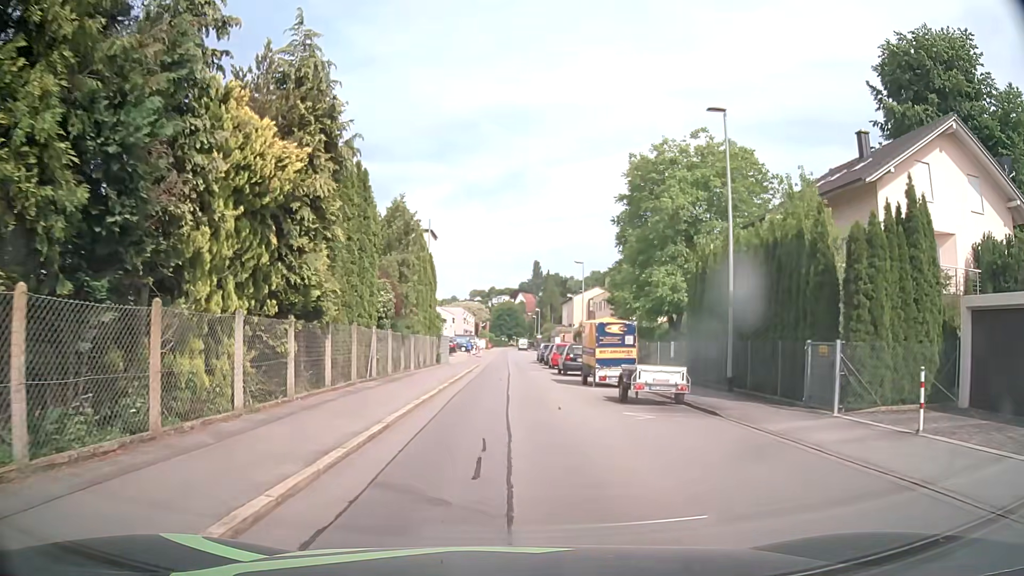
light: Day
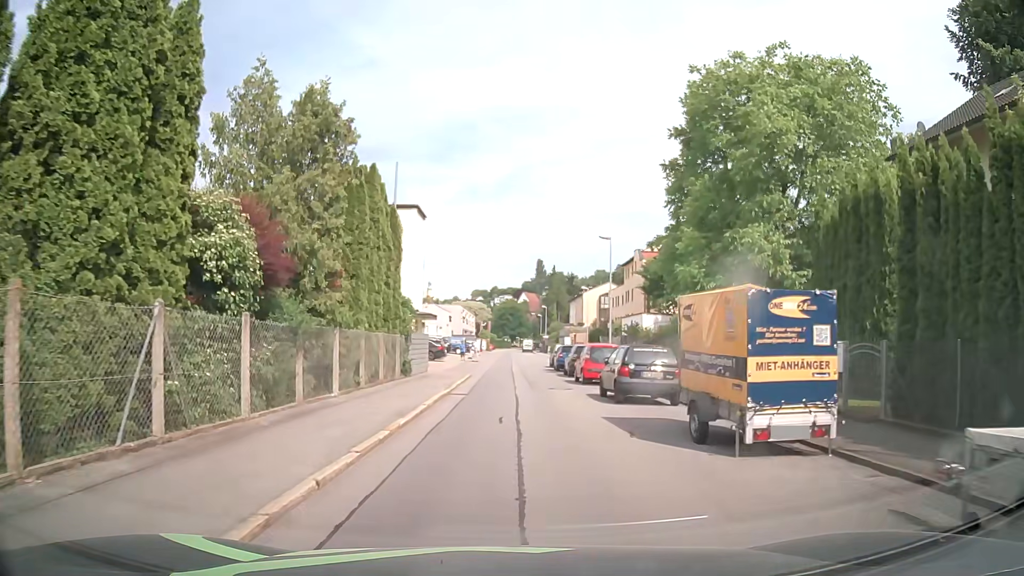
(0.0, +13.4) m; 0°
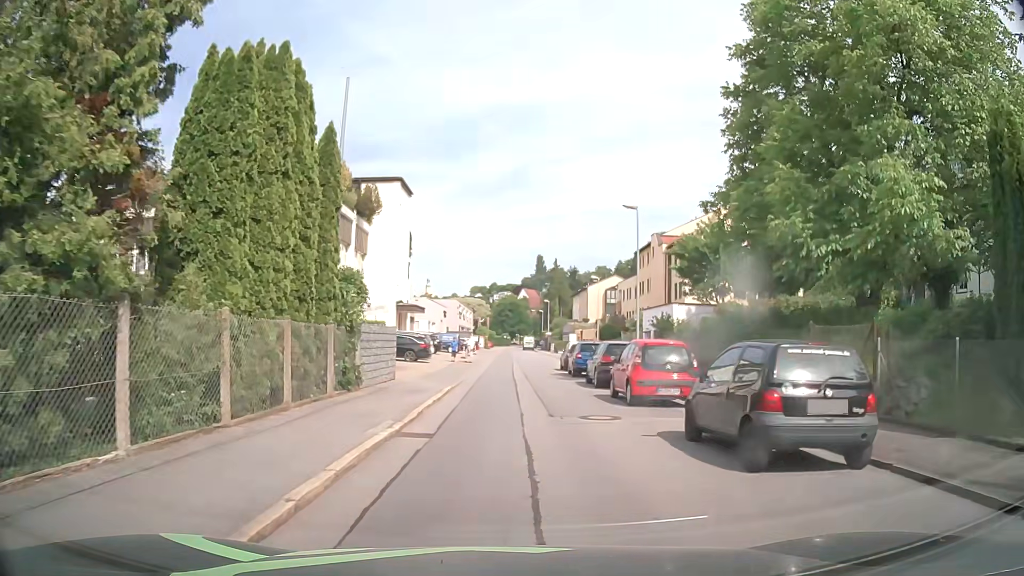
(0.0, +9.0) m; 0°
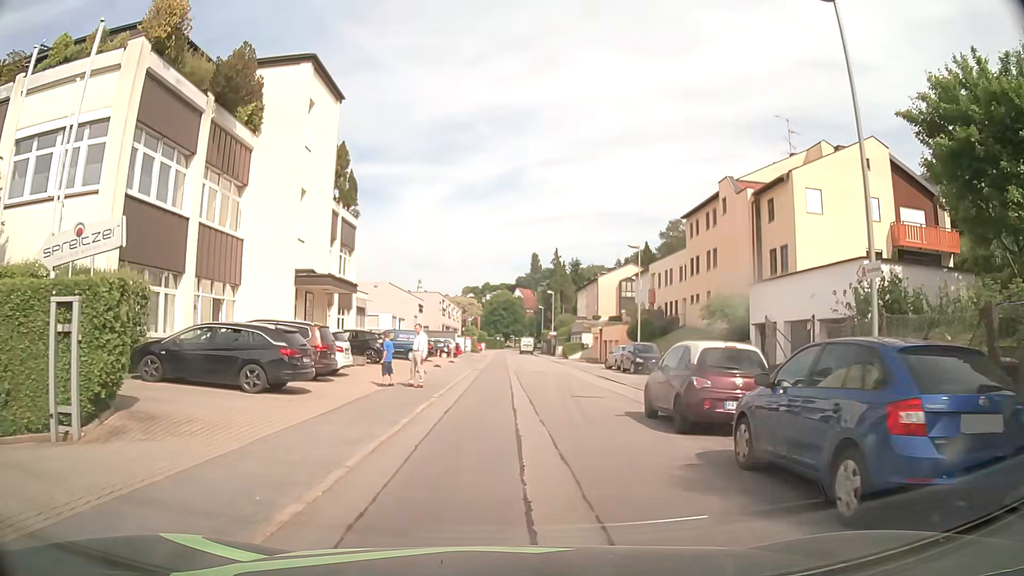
(+0.1, +22.7) m; +1°
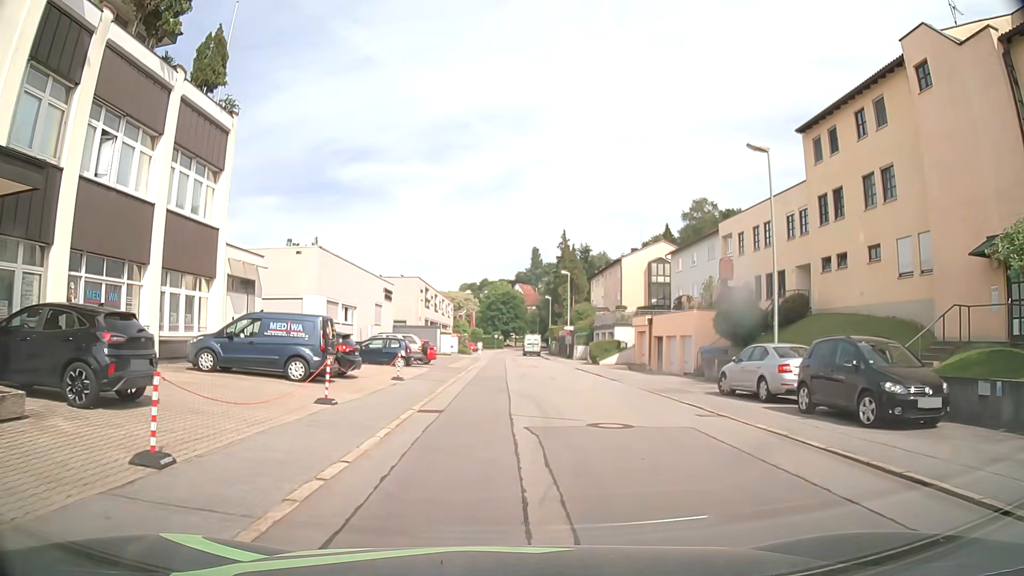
(-0.1, +22.4) m; 0°
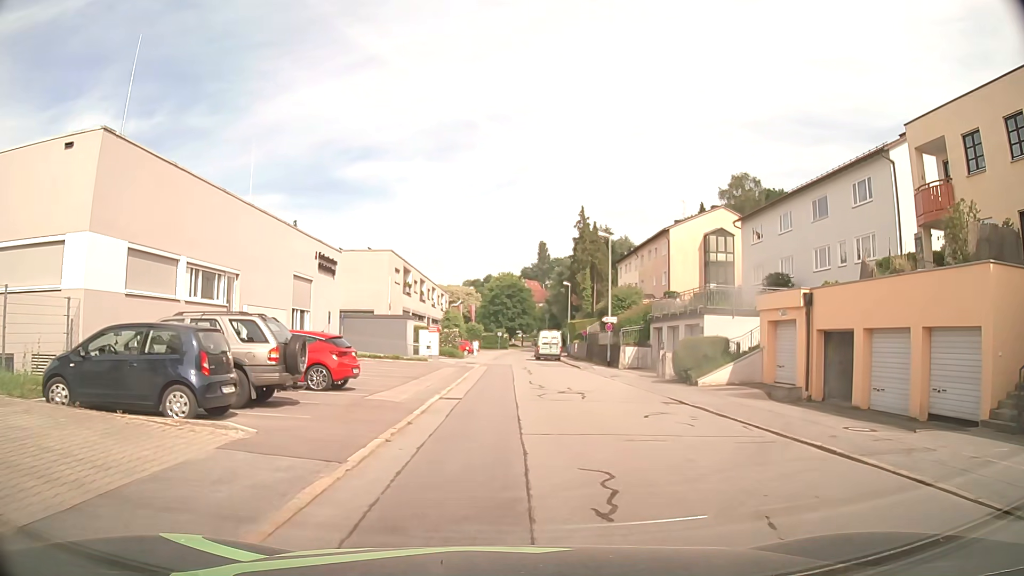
(-0.2, +22.3) m; -1°
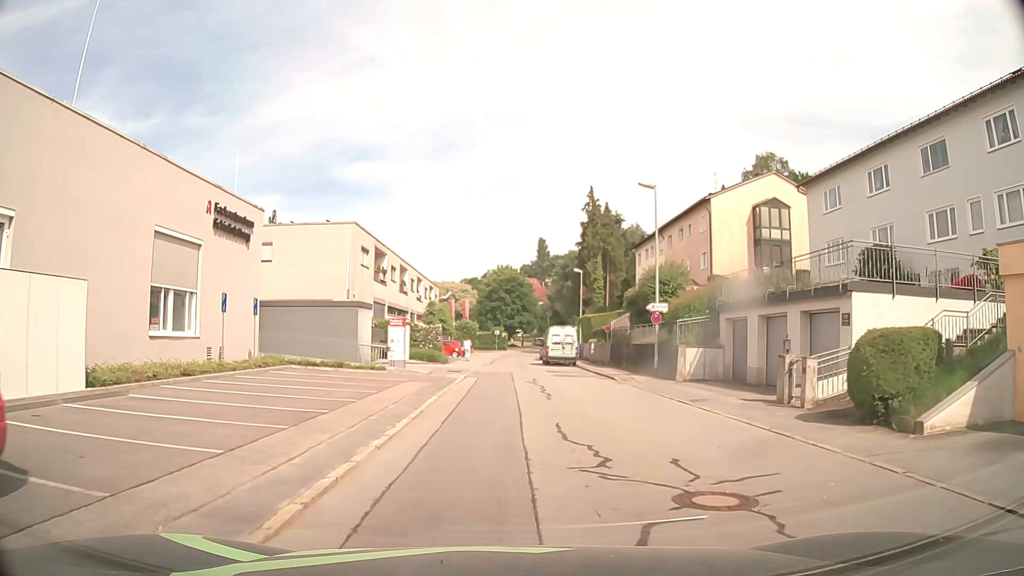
(+0.2, +13.4) m; 0°
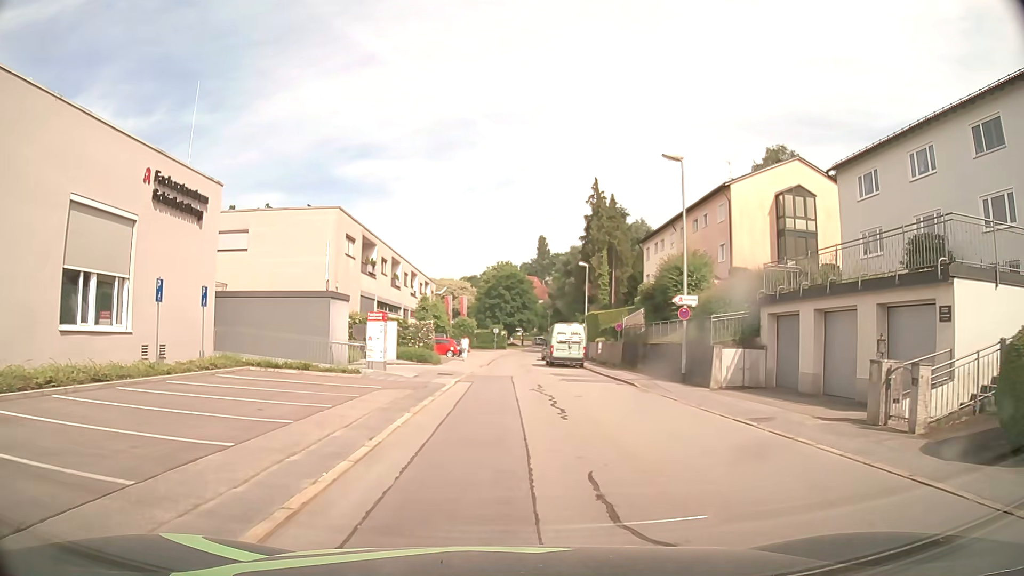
(0.0, +4.5) m; 0°
(0, +10) (0, +20) (0, +30) (0, +40) (0, +50) (+1, +60) (+1, +70) (+2, +80) (+4, +90) (+5, +100) m
